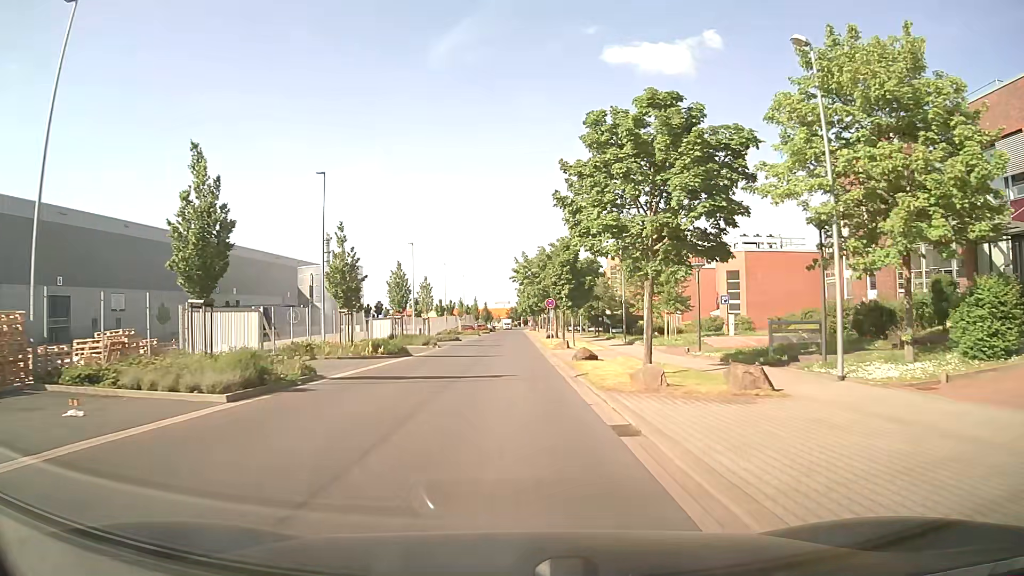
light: Day
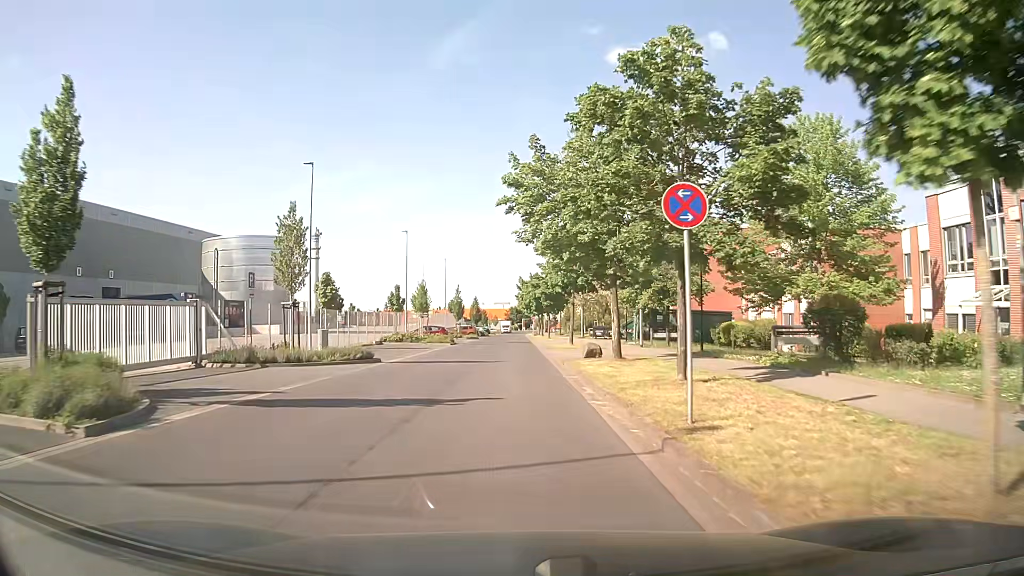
(0.0, +36.0) m; 0°
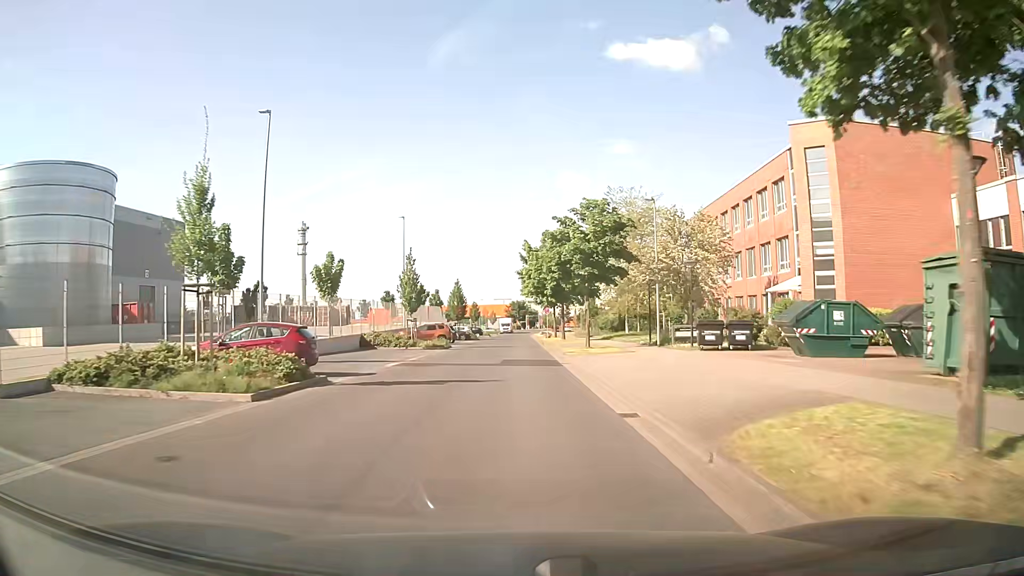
(-0.2, +38.5) m; 0°
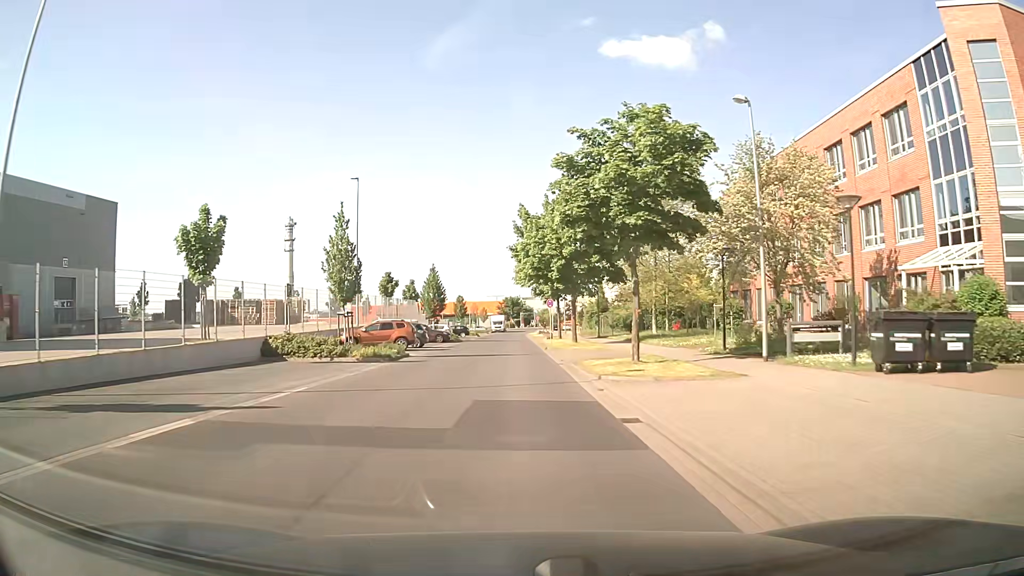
(+0.1, +16.1) m; +1°
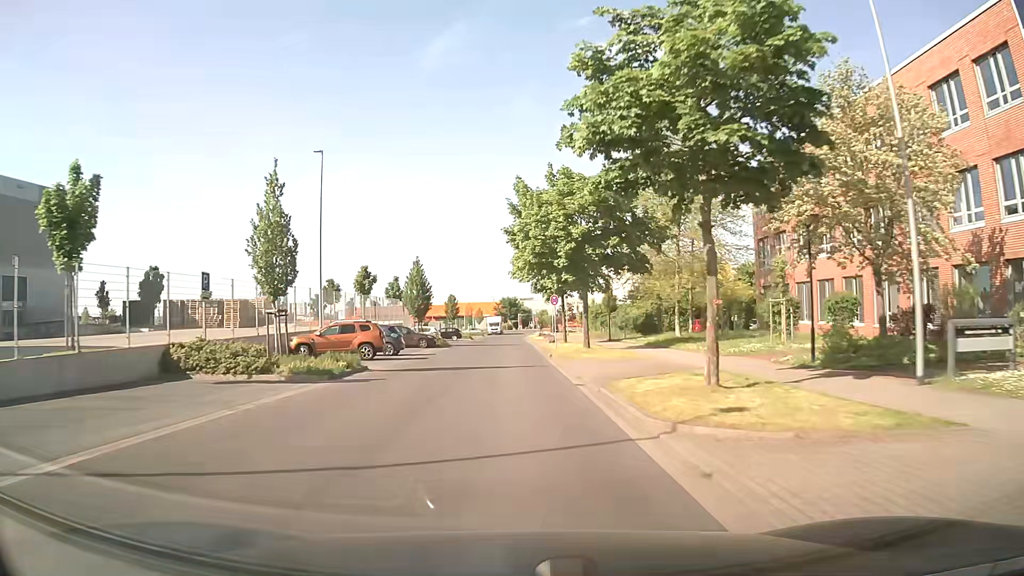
(0.0, +8.2) m; +1°
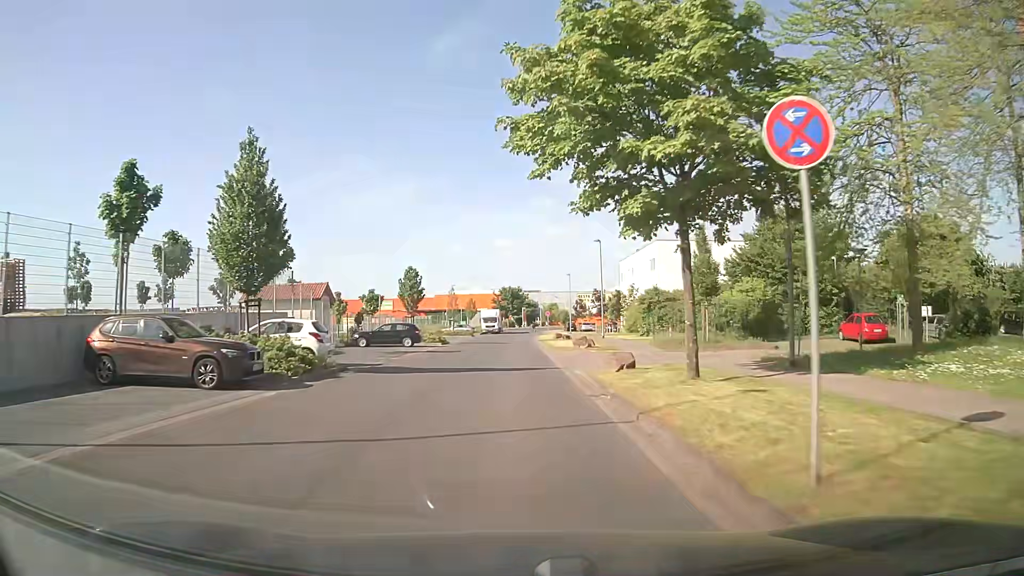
(-0.3, +32.8) m; 0°
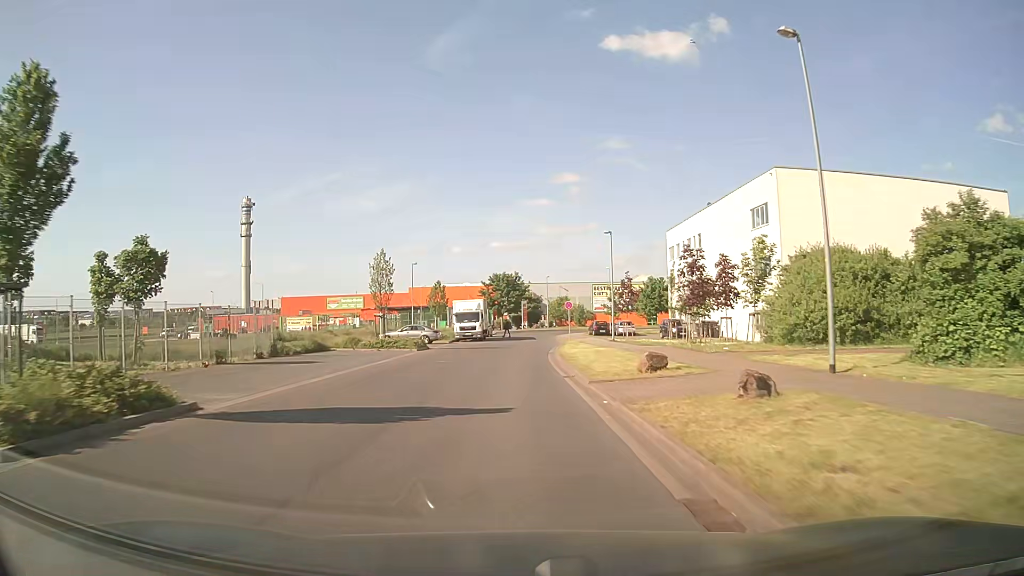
(-0.4, +39.6) m; -1°
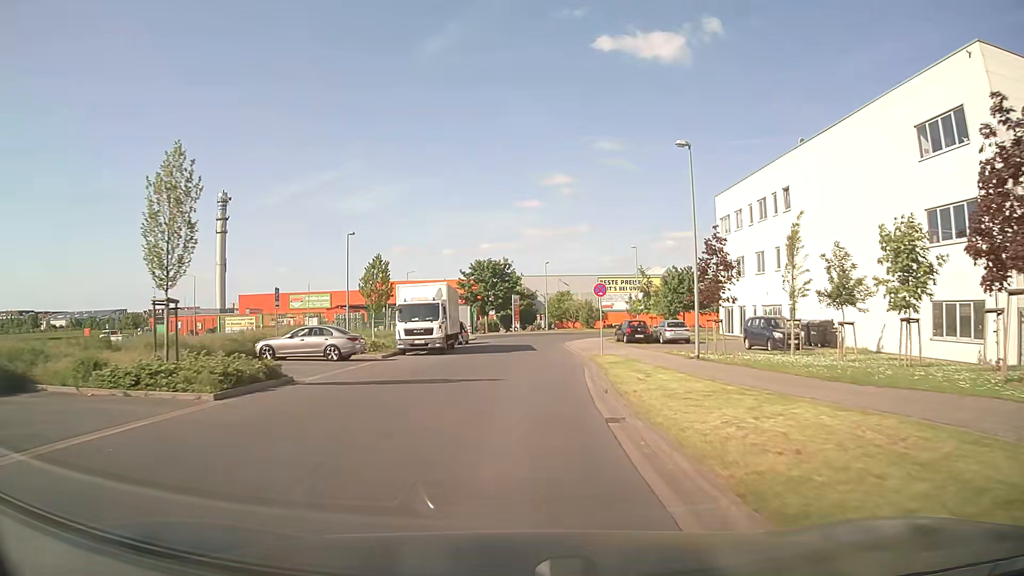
(+0.1, +23.6) m; +1°
(0, +10) (0, +20) (0, +30) (+1, +40) (+2, +50) (+6, +59) (+13, +66) (+23, +69) (+33, +70) (+43, +70) m
